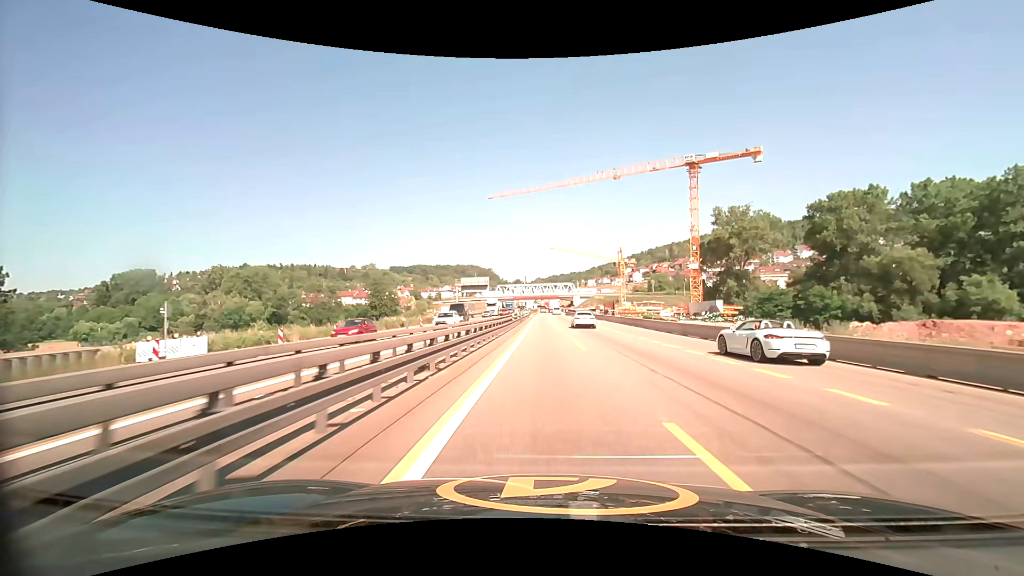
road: motorway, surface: asphalt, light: Day
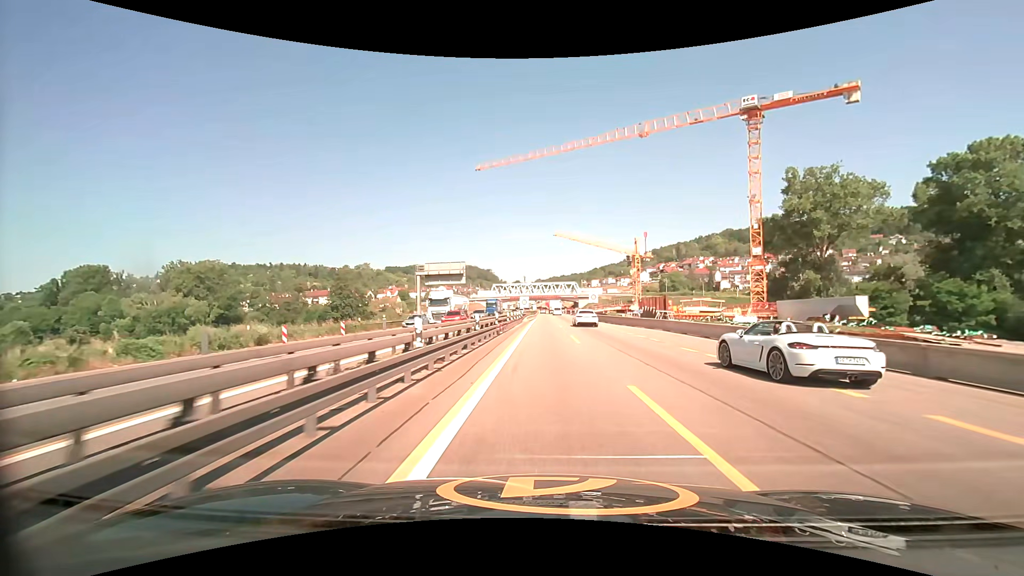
(0.0, +32.3) m; 0°
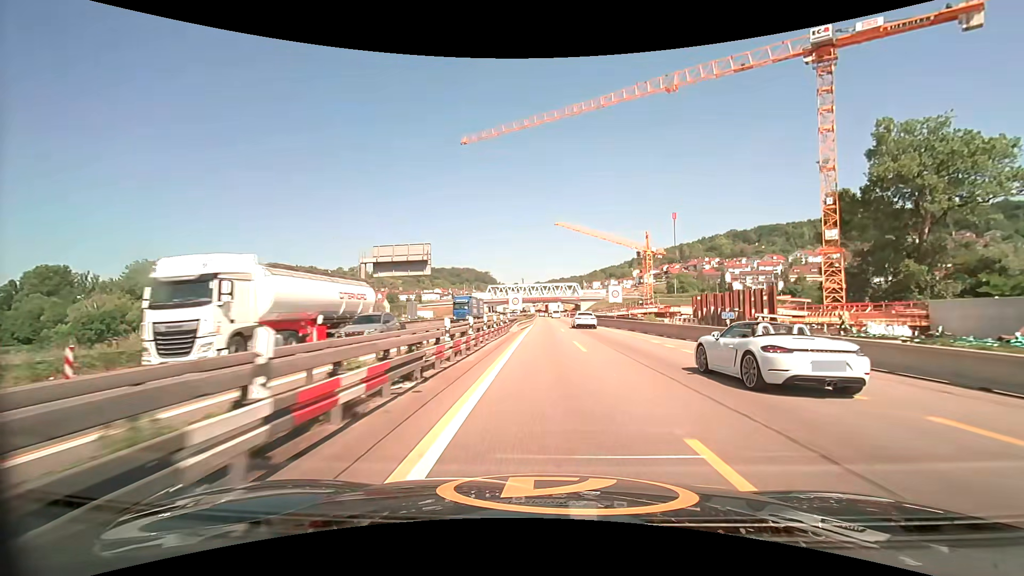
(0.0, +21.3) m; 0°
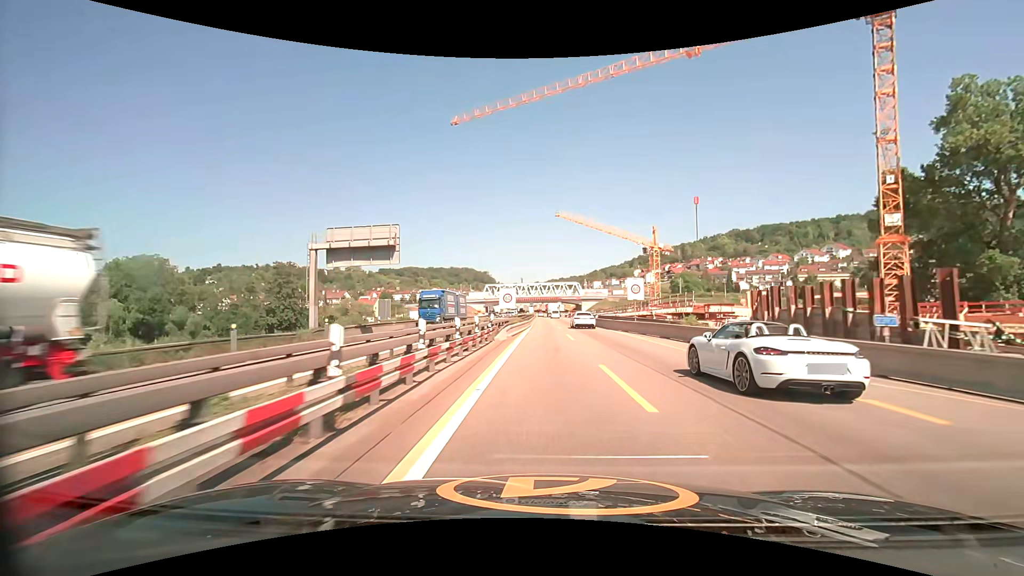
(0.0, +10.6) m; 0°
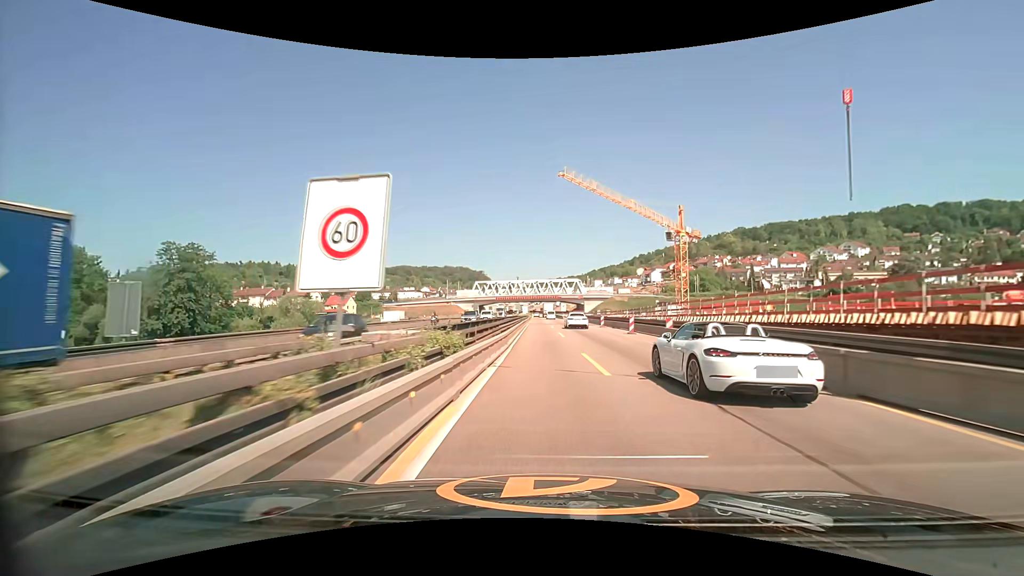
(+0.1, +31.2) m; 0°
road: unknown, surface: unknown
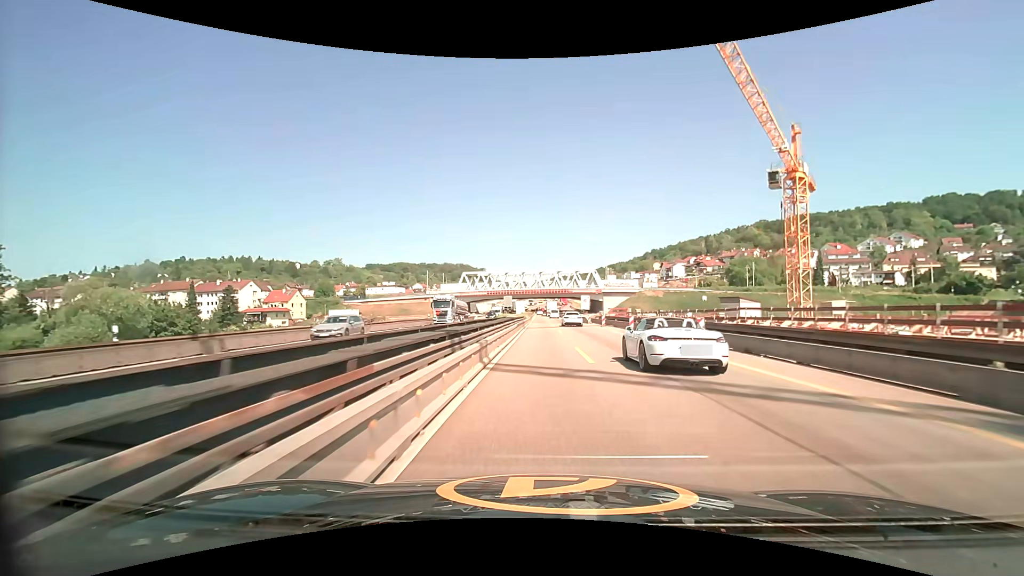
(-0.2, +50.9) m; -1°
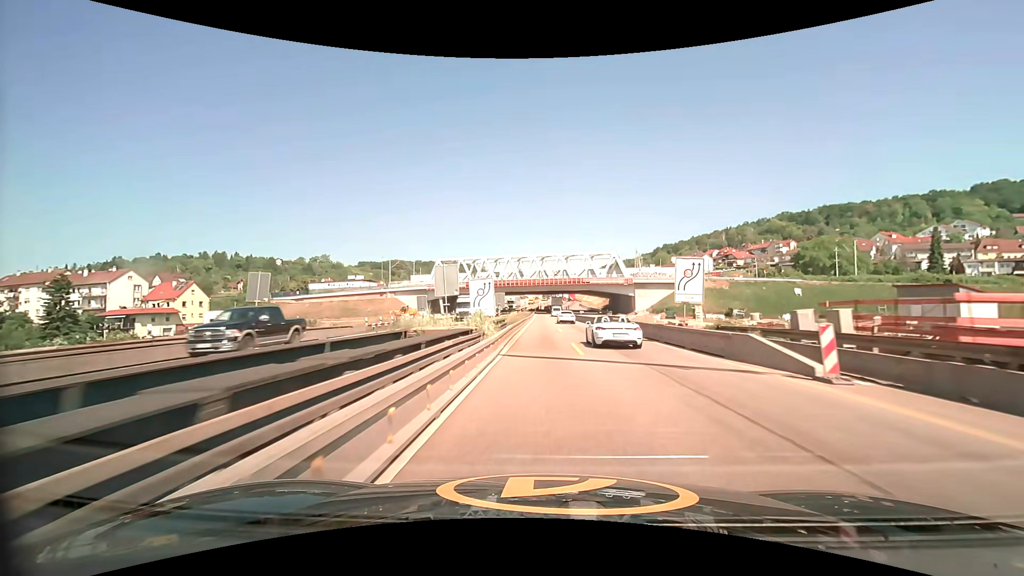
(+0.2, +50.5) m; 0°
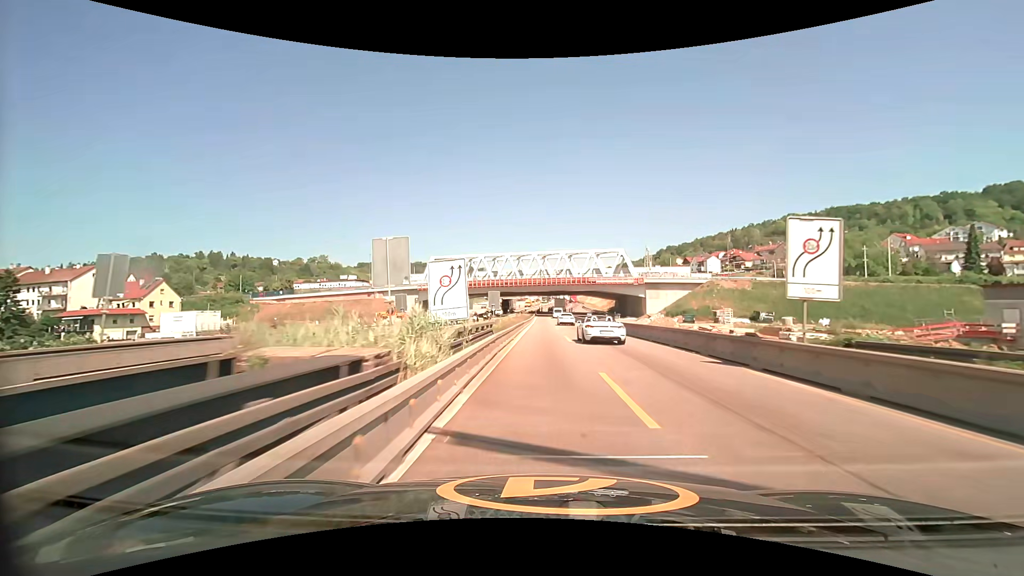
(0.0, +9.9) m; 0°
(0, +10) (0, +20) (0, +30) (0, +40) (0, +50) (0, +60) (0, +70) (0, +80) (0, +90) (0, +100) m
